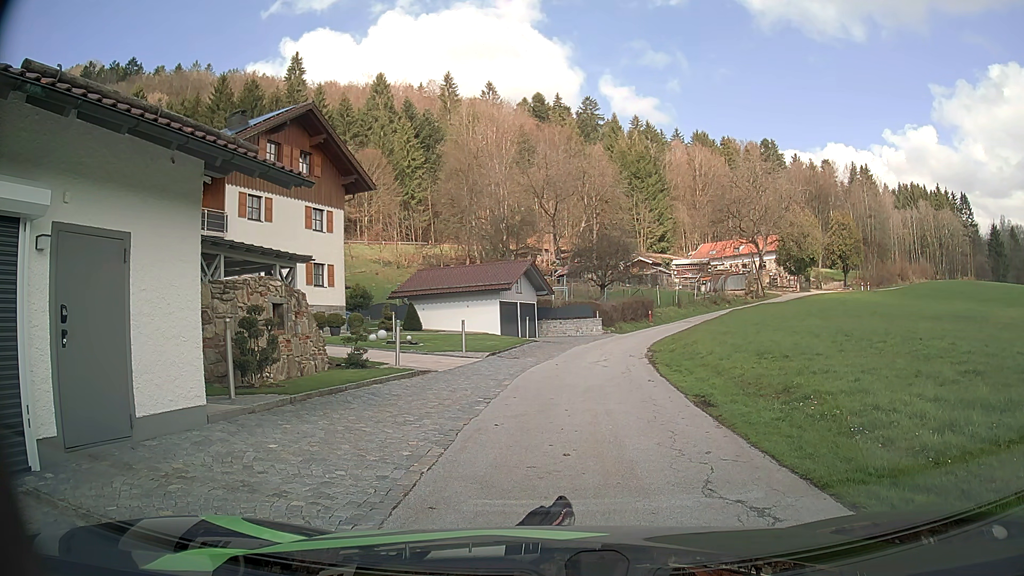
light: Day
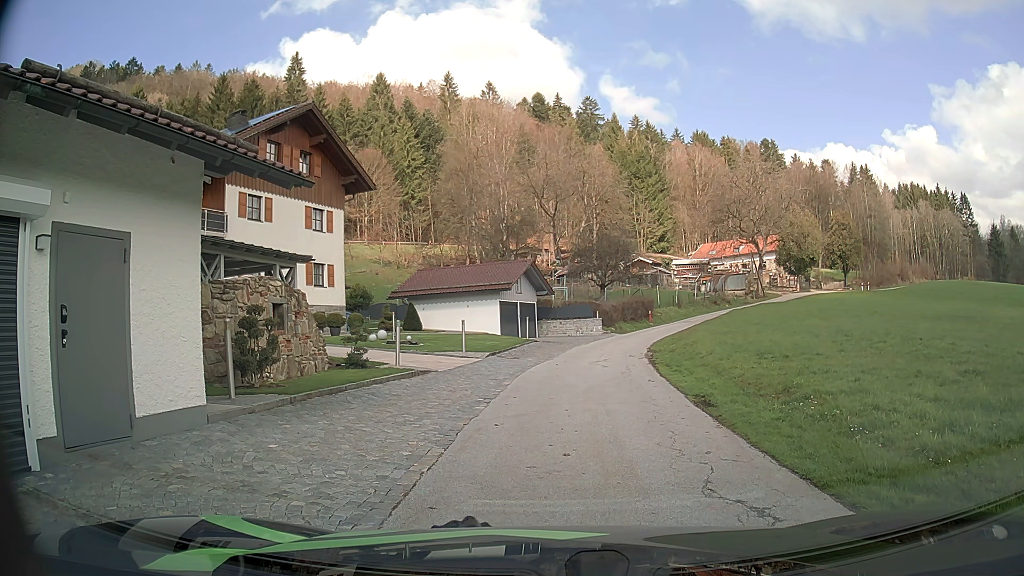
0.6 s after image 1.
(0.0, 0.0) m; 0°
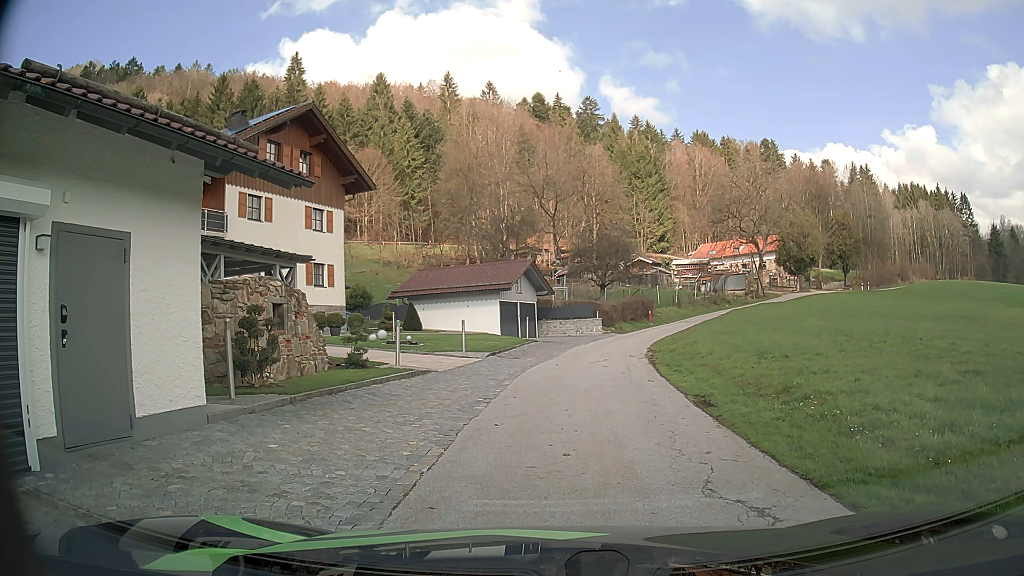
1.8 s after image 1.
(0.0, 0.0) m; 0°
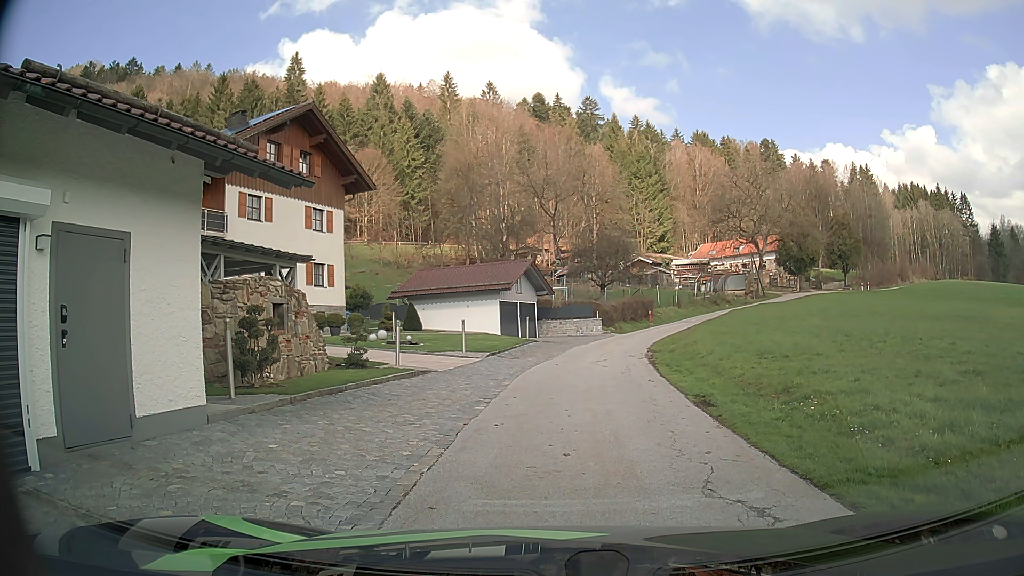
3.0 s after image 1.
(0.0, 0.0) m; 0°
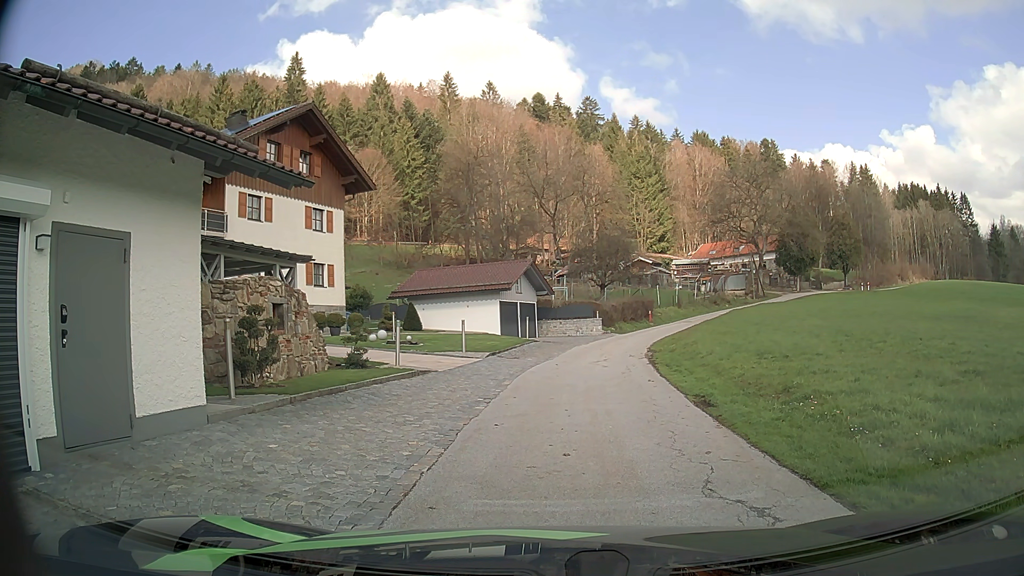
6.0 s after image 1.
(0.0, 0.0) m; 0°
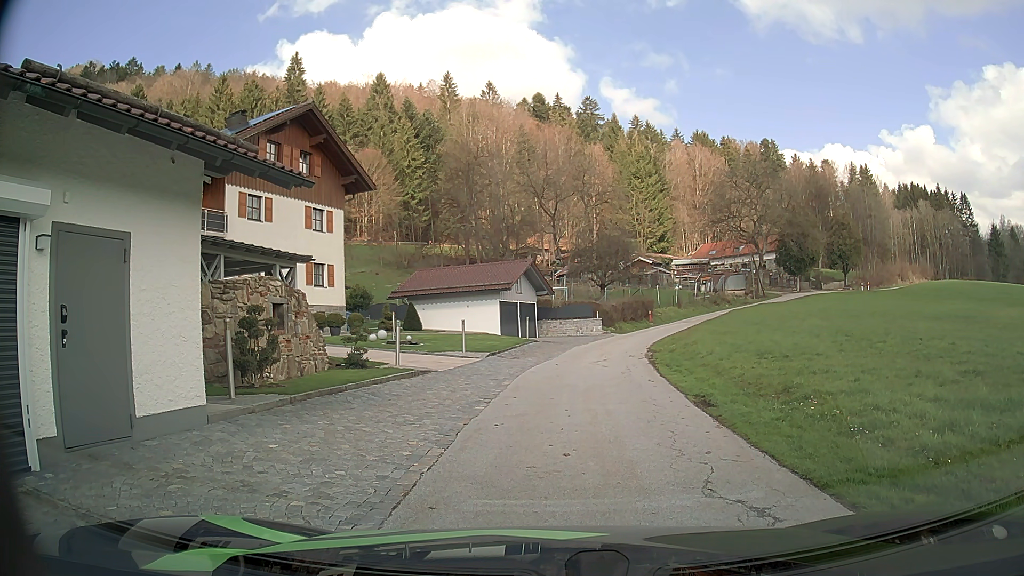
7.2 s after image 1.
(0.0, 0.0) m; 0°
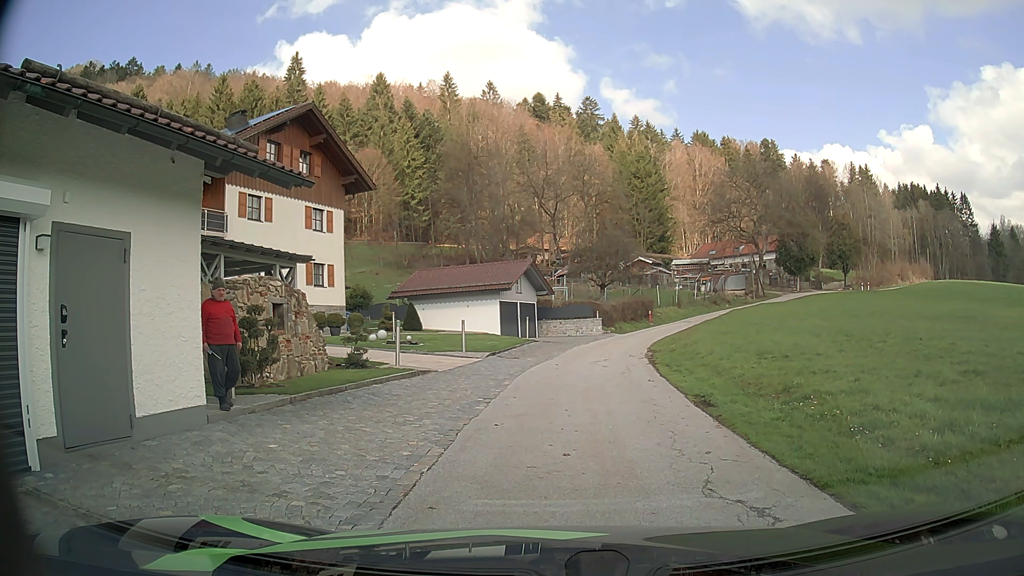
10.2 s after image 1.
(0.0, 0.0) m; 0°
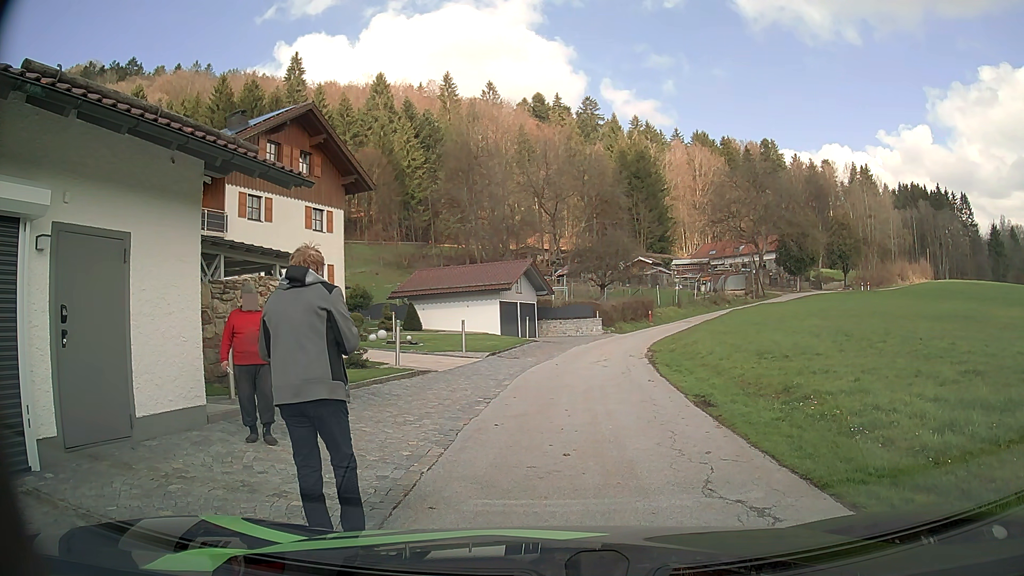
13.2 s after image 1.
(0.0, 0.0) m; 0°
